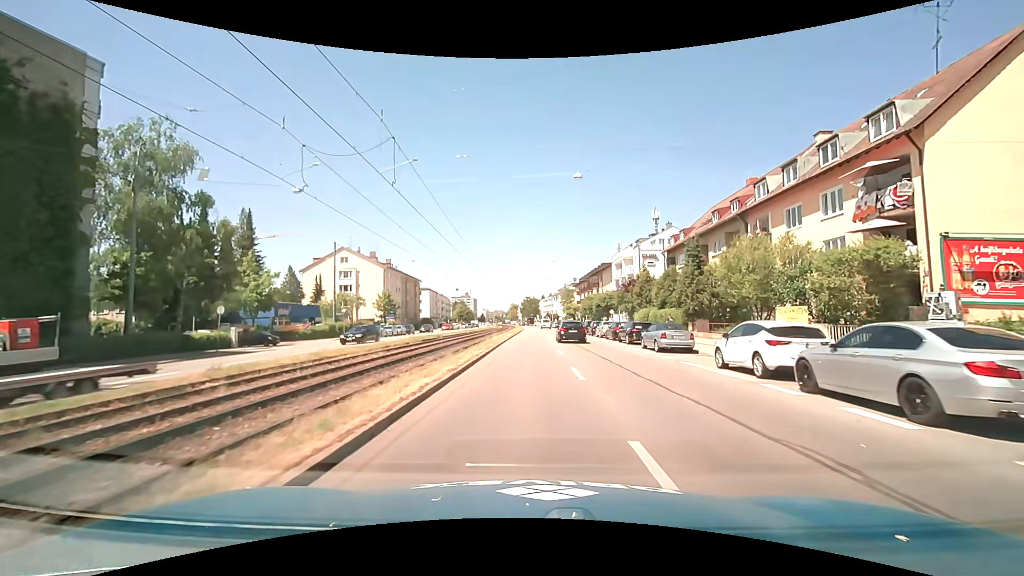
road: primary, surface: asphalt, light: Day
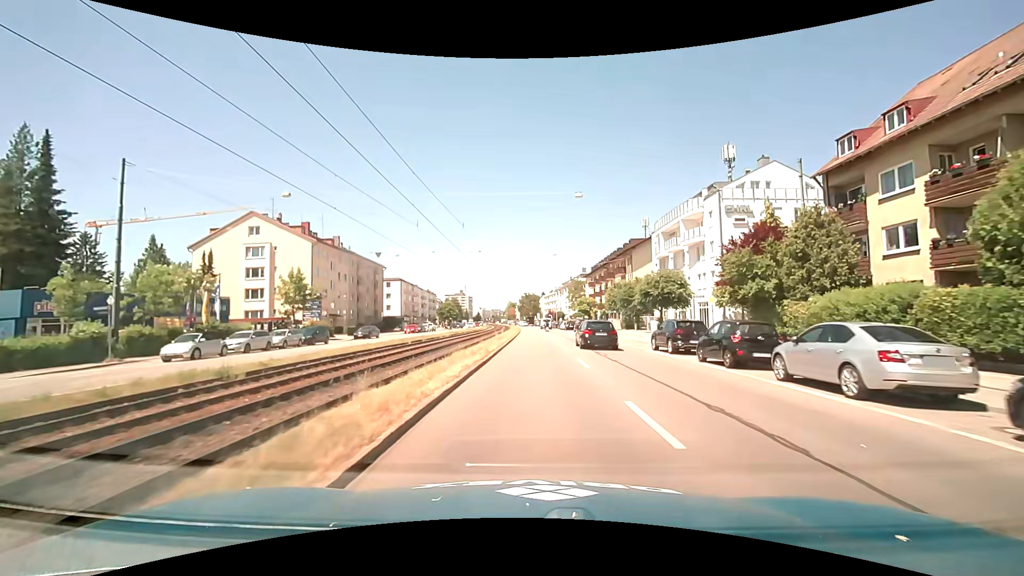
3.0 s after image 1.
(+0.2, +33.7) m; +1°
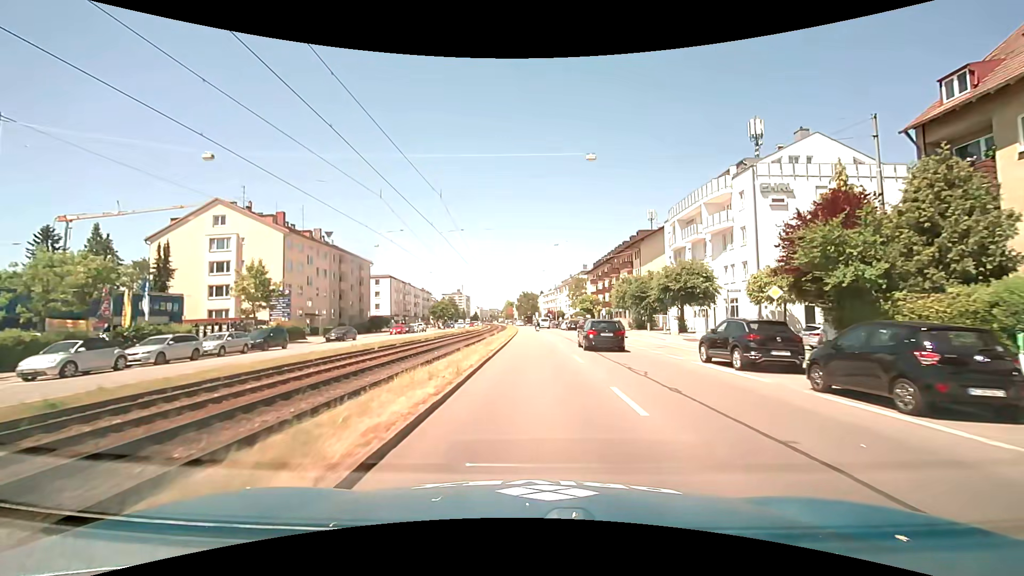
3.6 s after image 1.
(0.0, +7.3) m; 0°
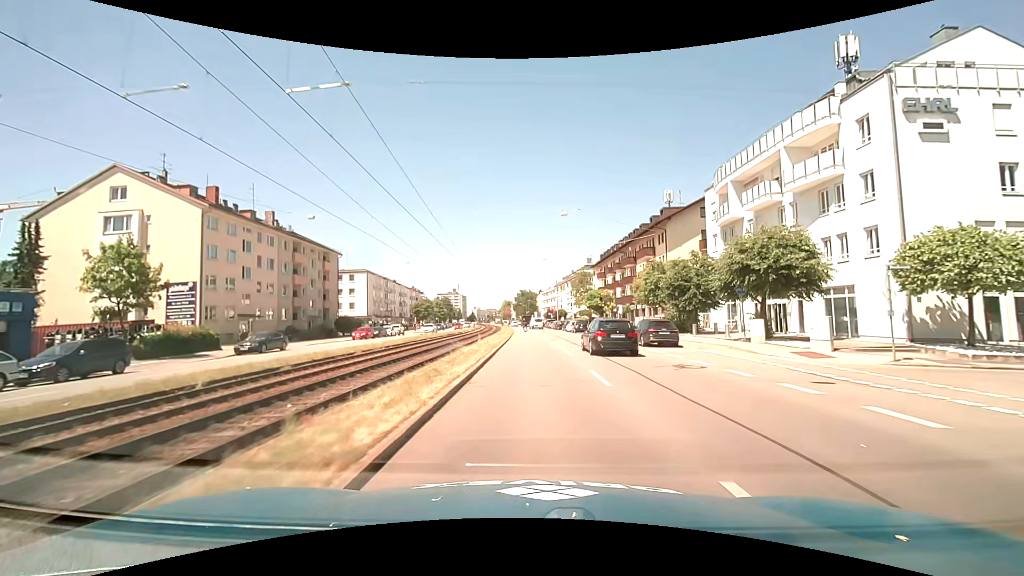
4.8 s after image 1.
(+0.1, +15.0) m; 0°
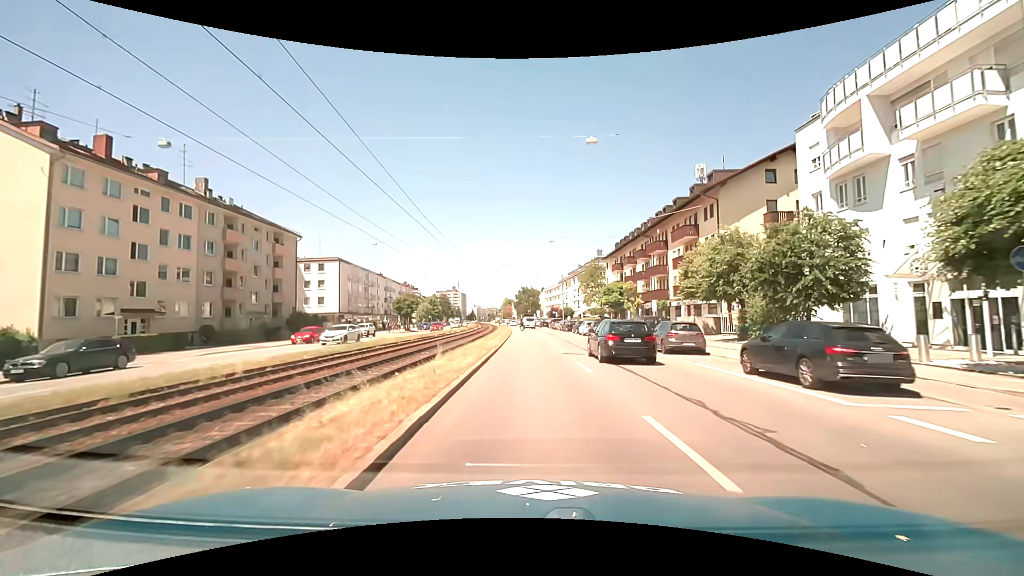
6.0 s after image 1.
(0.0, +15.2) m; 0°
(0, +10) (0, +20) (0, +30) (0, +40) (-1, +50) (-1, +60) (-1, +70) (-1, +80) (-1, +90) (-2, +100) m
